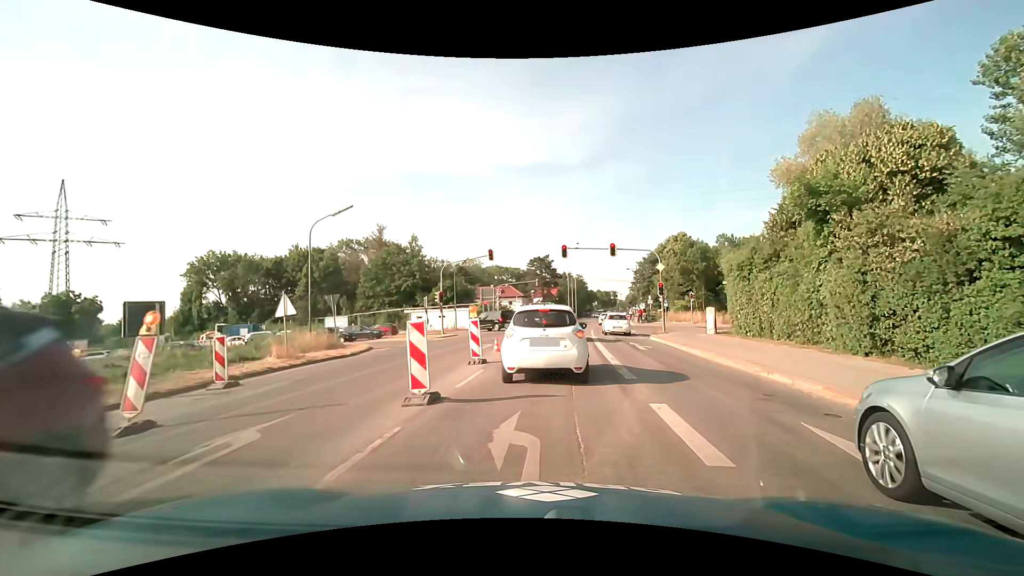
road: secondary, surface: asphalt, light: Day
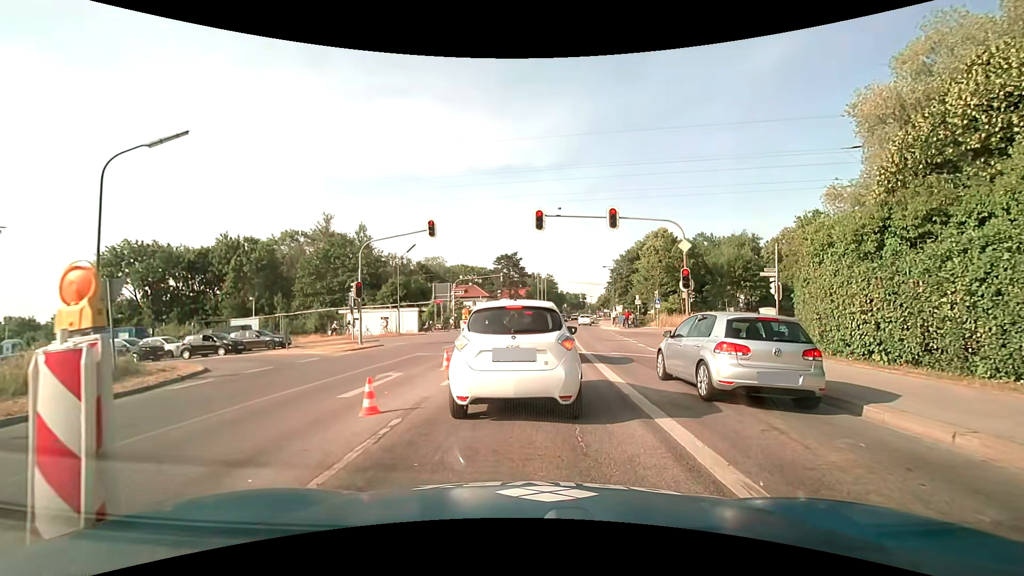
(+0.5, +11.2) m; +5°
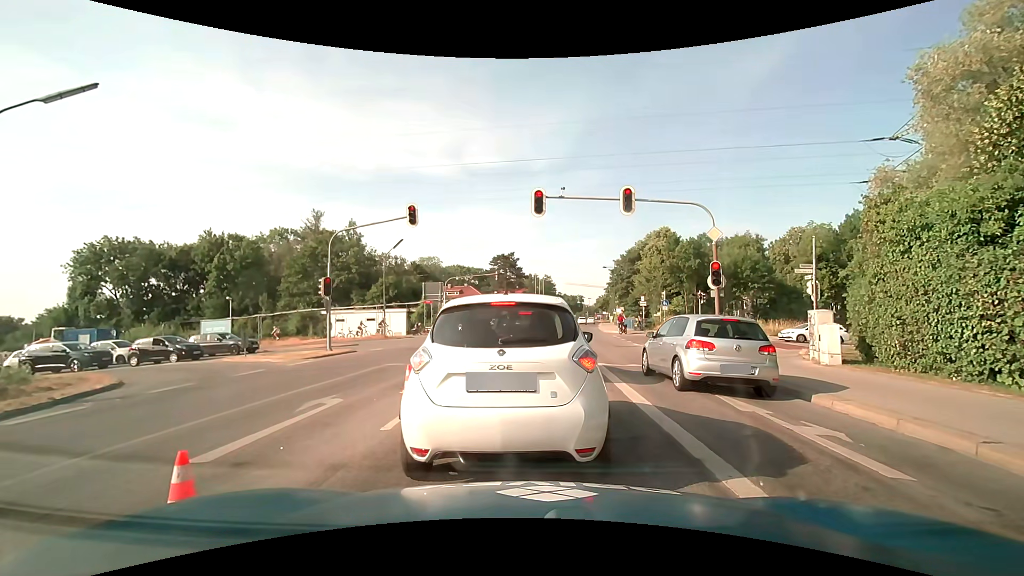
(-0.1, +3.5) m; -2°
